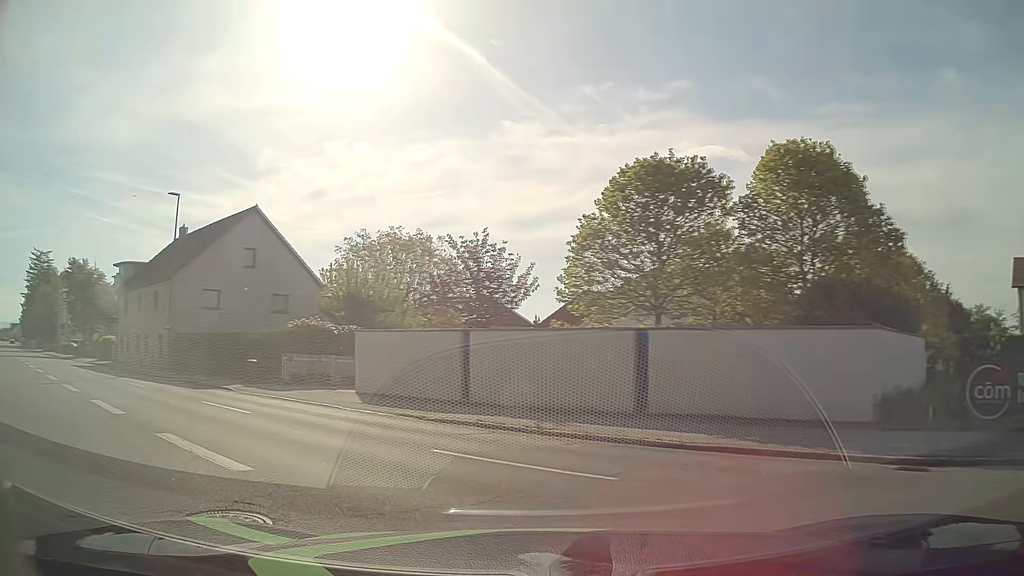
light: Day
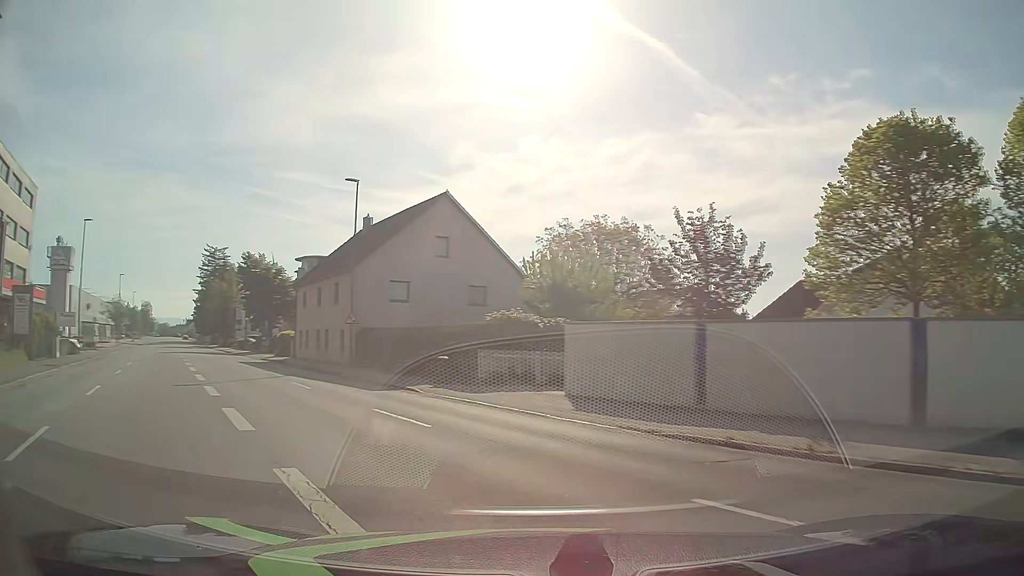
(-0.5, +3.3) m; -18°
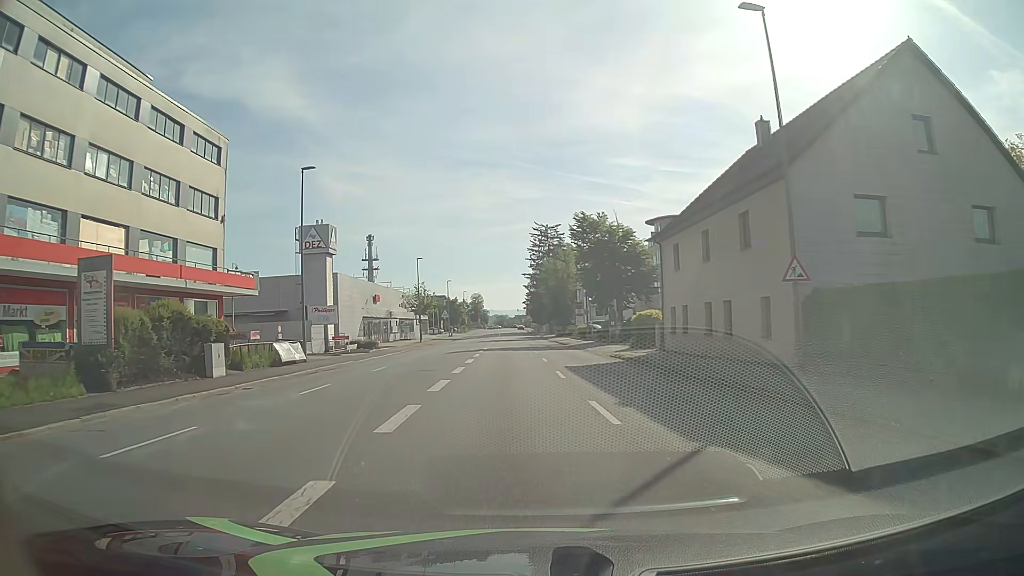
(-6.6, +18.6) m; -29°
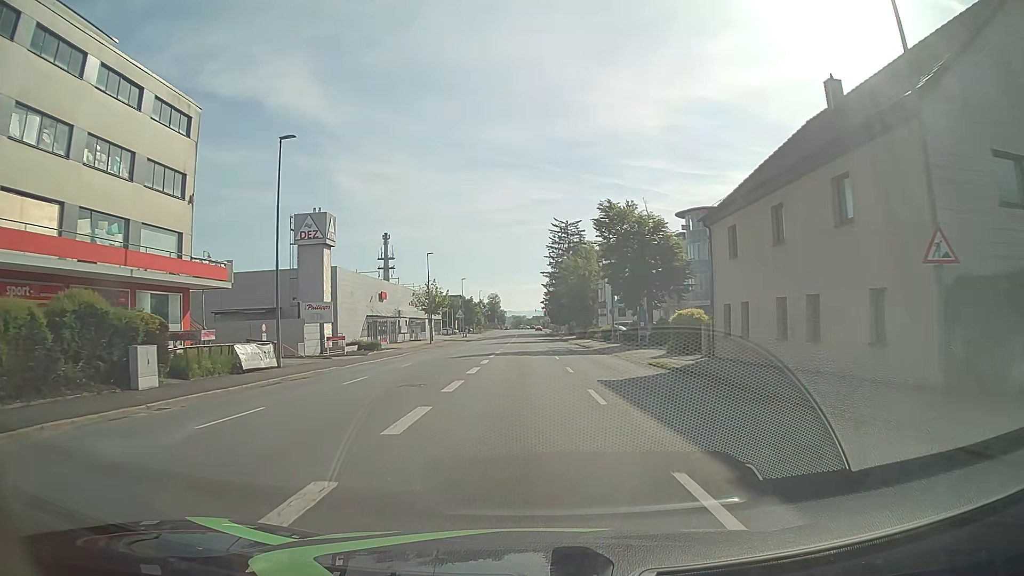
(-0.1, +6.2) m; -1°
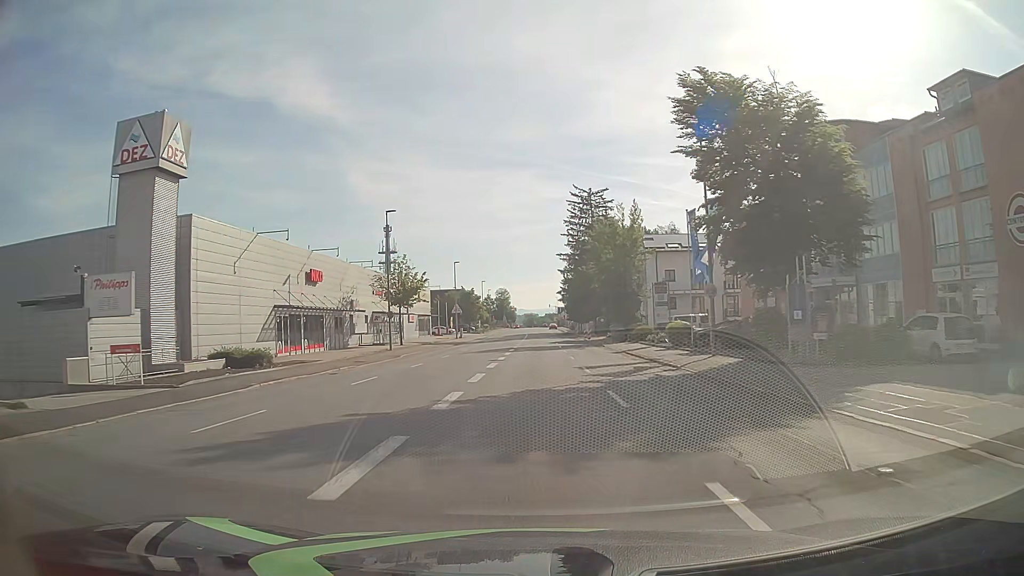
(-0.4, +27.9) m; -1°
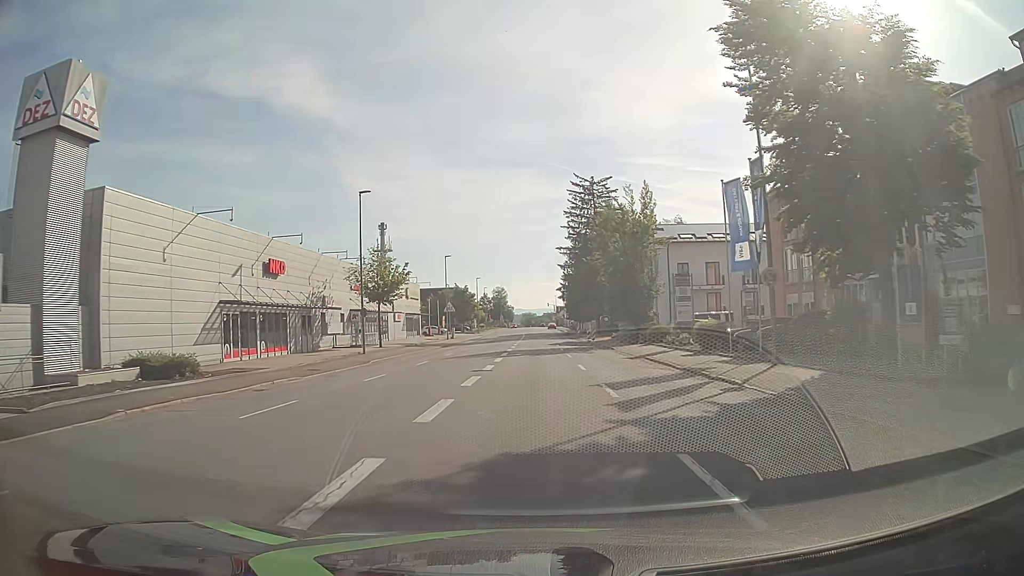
(0.0, +7.4) m; 0°
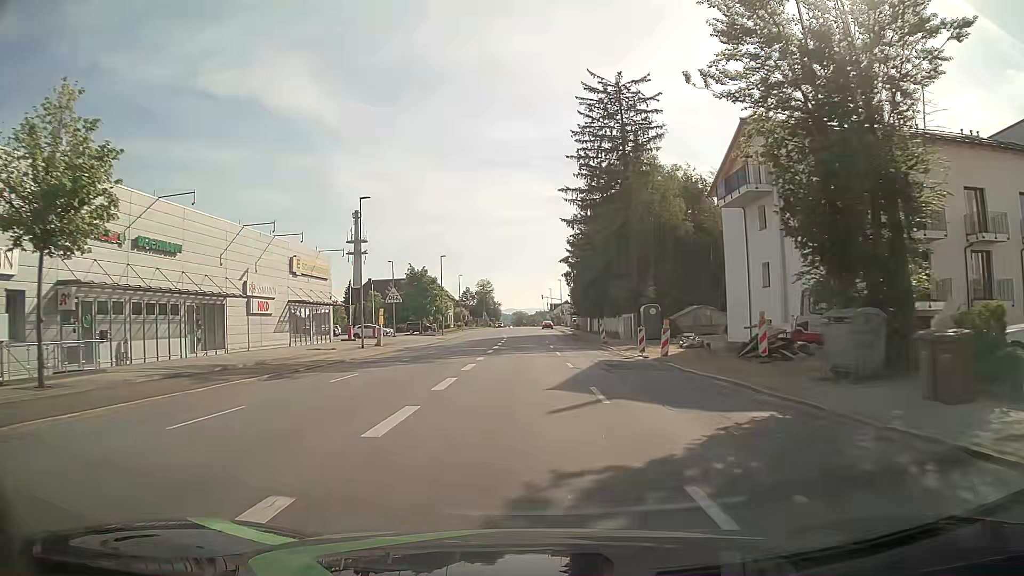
(+0.2, +37.9) m; +1°
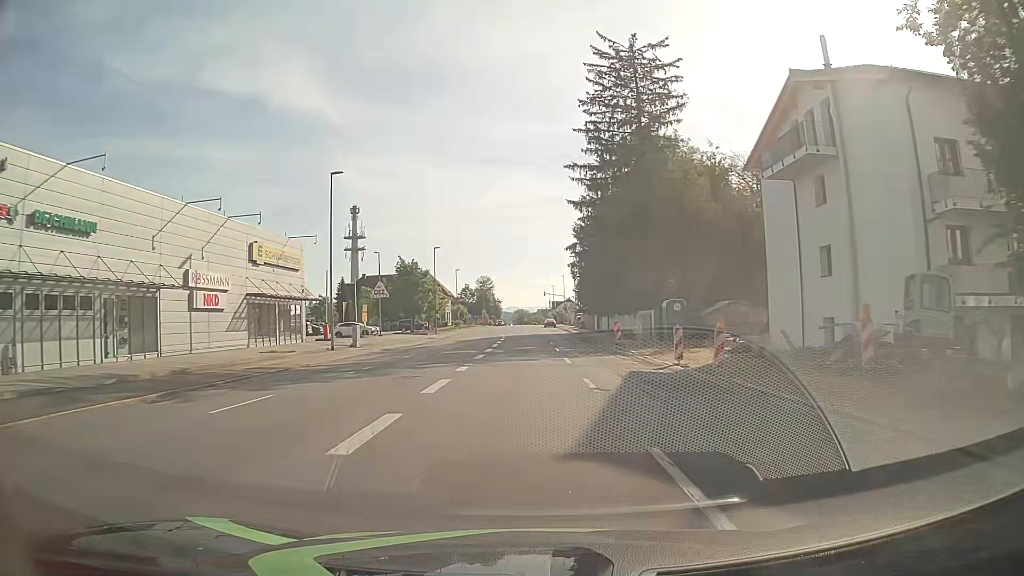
(0.0, +7.3) m; 0°
(0, +10) (0, +20) (0, +30) (0, +40) (0, +50) (0, +60) (0, +70) (0, +80) (0, +90) (-1, +100) m
